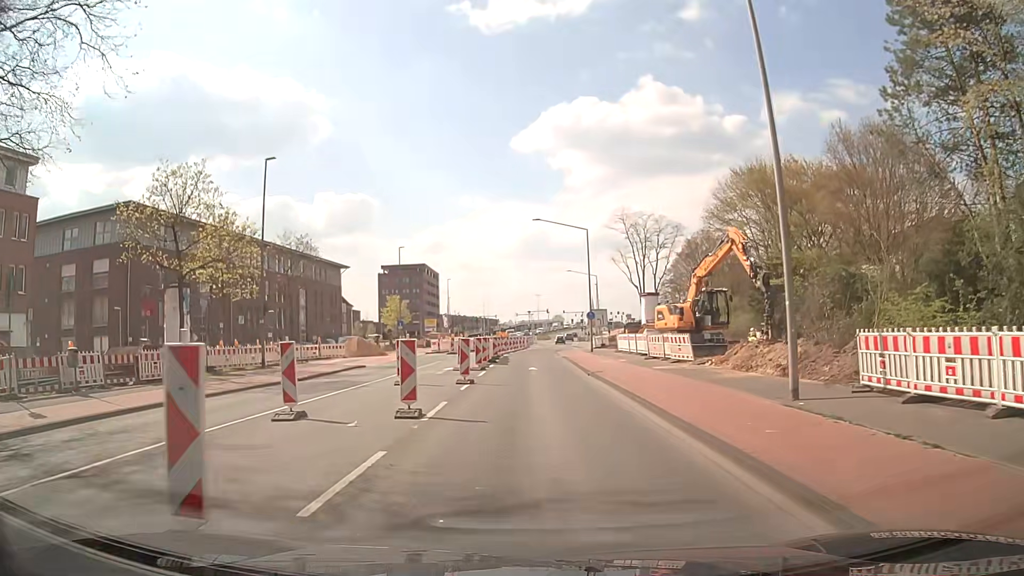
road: secondary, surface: asphalt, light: Day
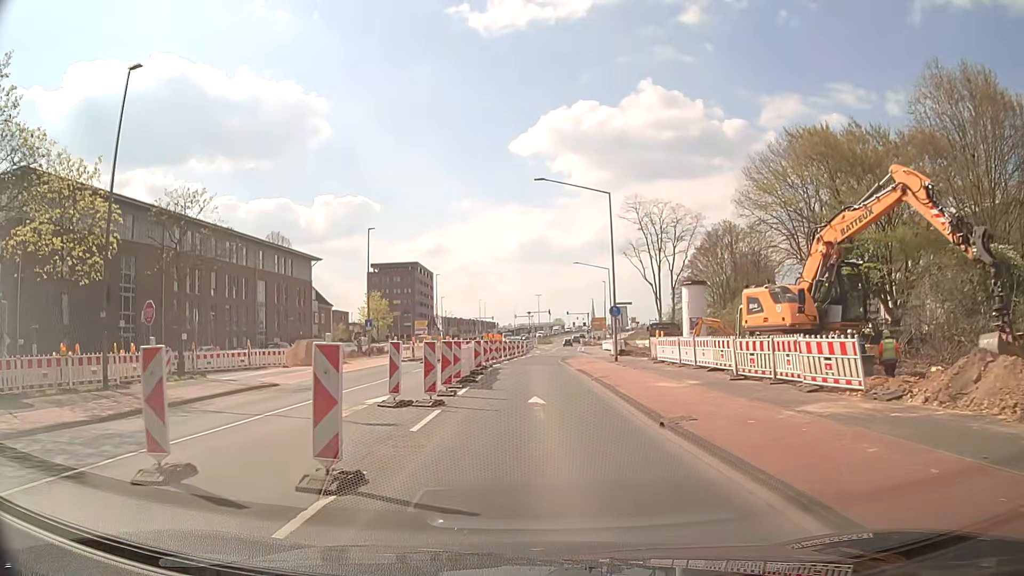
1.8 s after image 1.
(0.0, +13.4) m; -1°
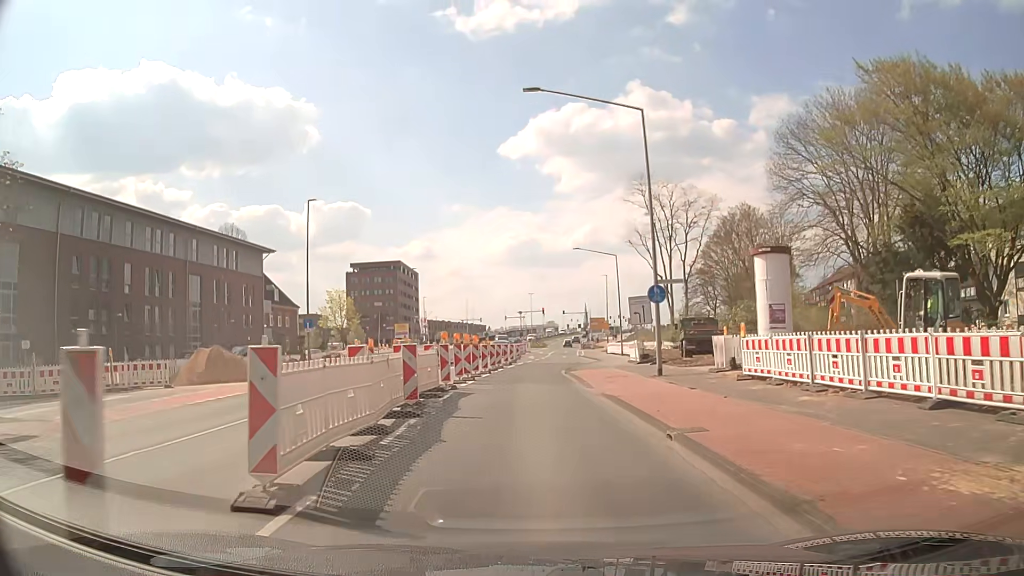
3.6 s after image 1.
(+0.4, +13.4) m; +2°
(0, +10) (0, +20) (0, +30) (0, +40) (+1, +50) (+2, +60) (+2, +70) (+3, +80) (+3, +90) (+4, +100) m
